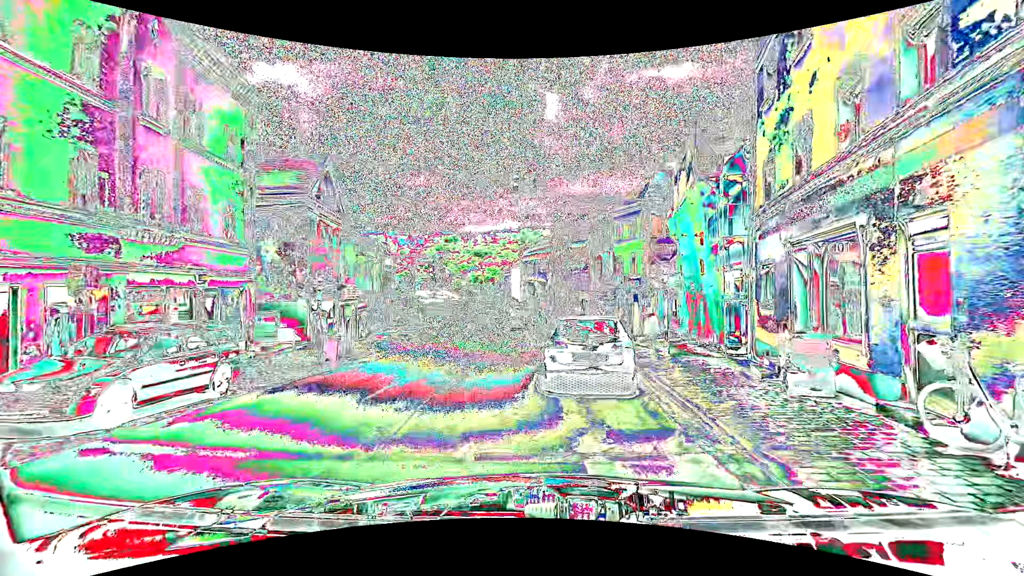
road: tertiary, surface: asphalt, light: Day
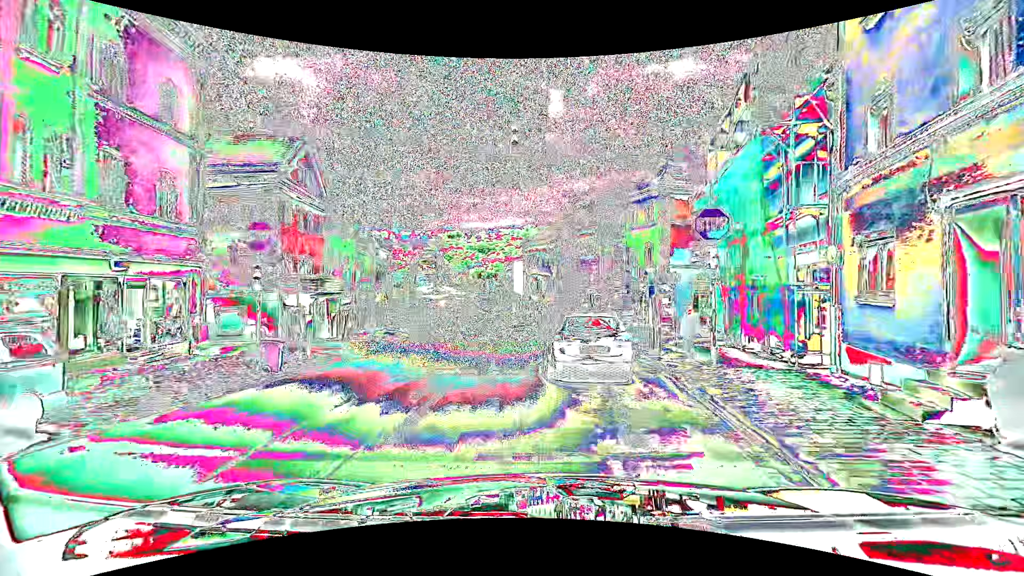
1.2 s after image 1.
(-0.1, +4.3) m; 0°
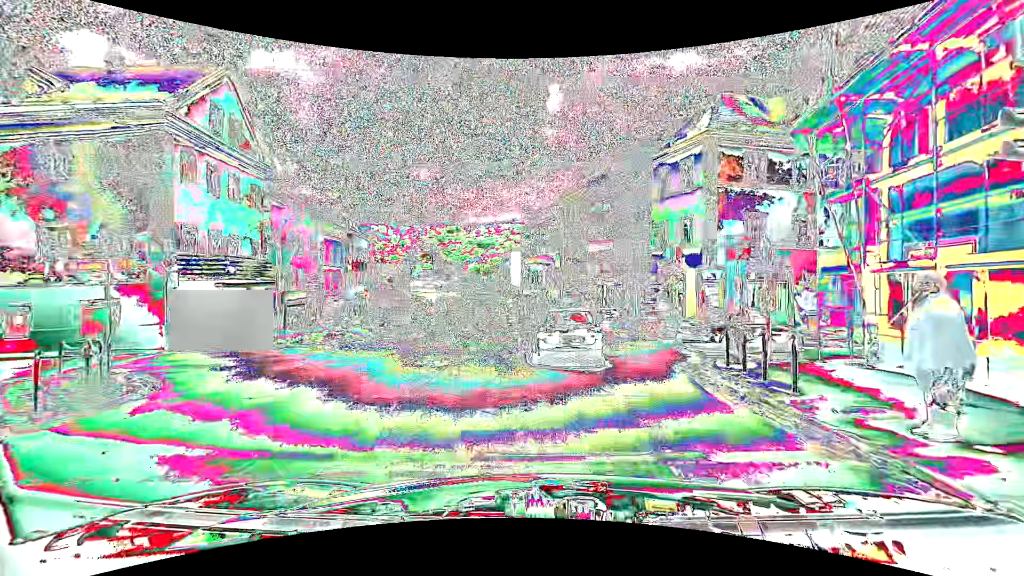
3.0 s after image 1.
(-0.2, +8.7) m; +1°
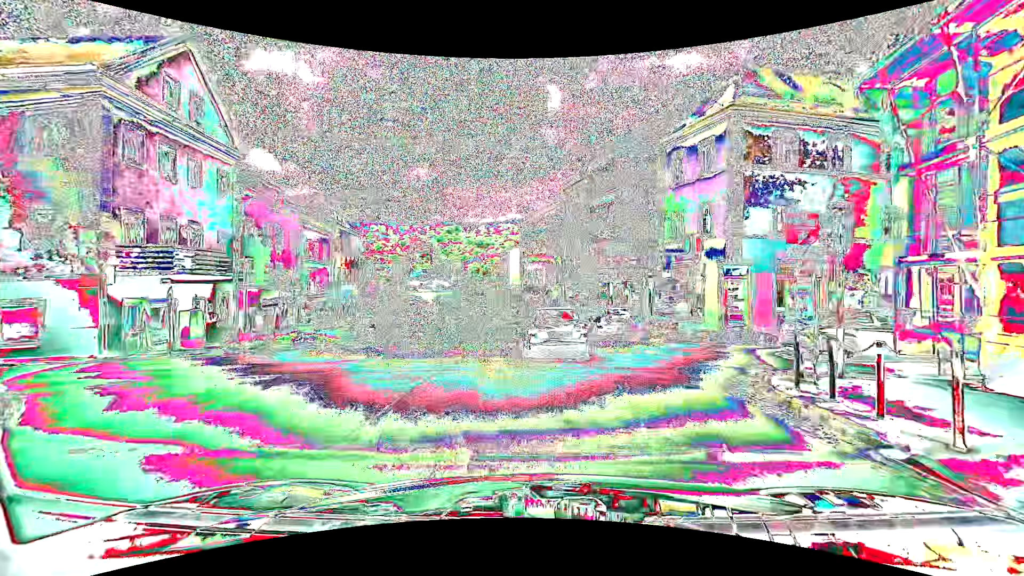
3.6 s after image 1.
(0.0, +3.0) m; 0°
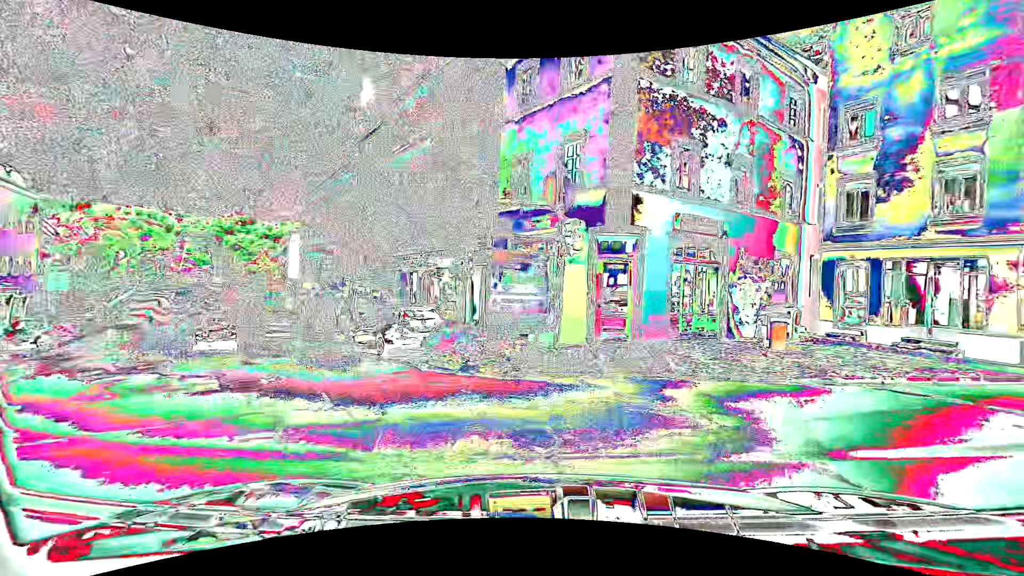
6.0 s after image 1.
(+0.6, +10.5) m; +18°
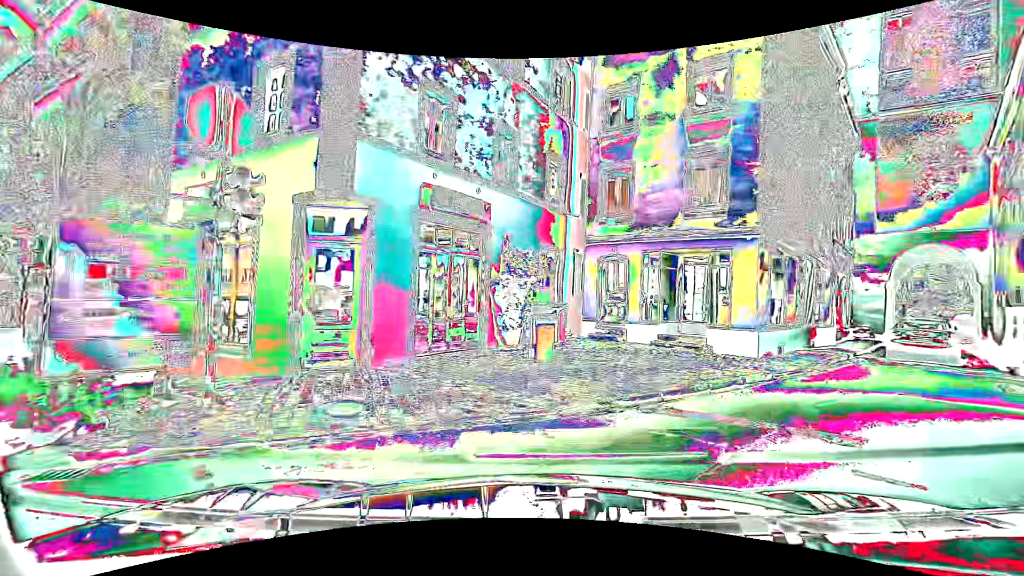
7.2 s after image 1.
(+0.9, +4.1) m; +22°
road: residential
